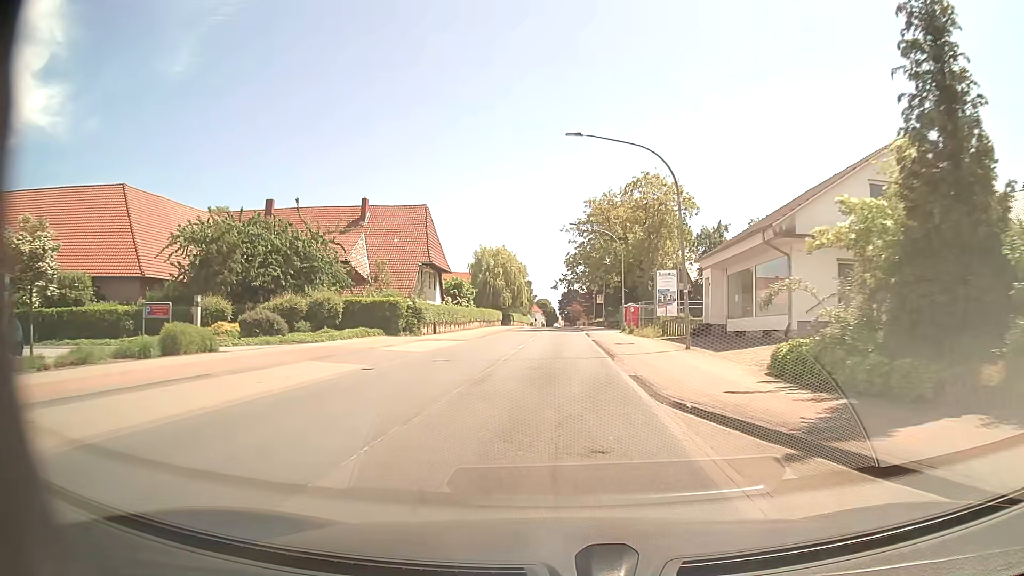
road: primary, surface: asphalt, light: Day
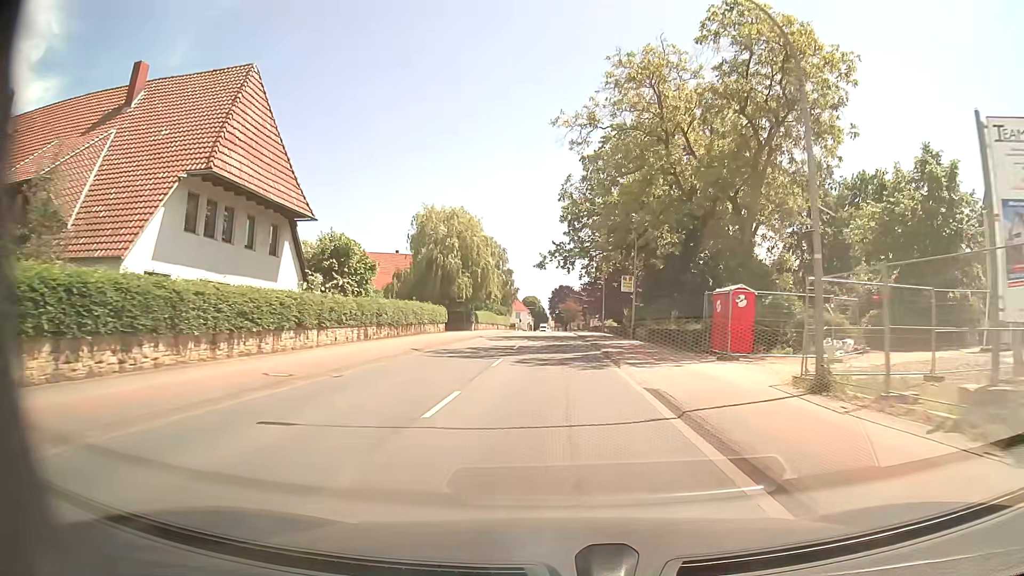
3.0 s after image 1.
(+0.3, +37.7) m; +1°
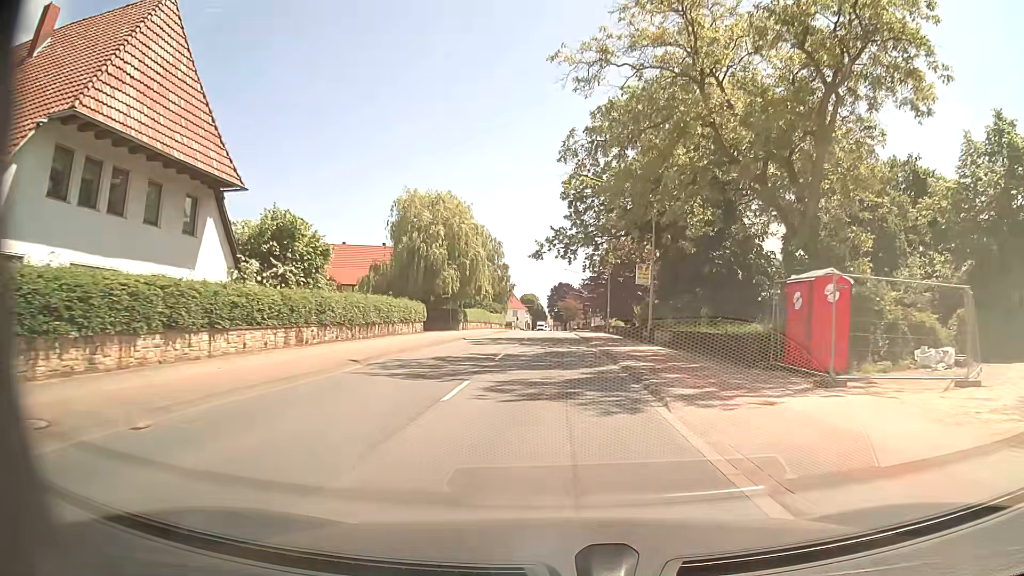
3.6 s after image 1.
(0.0, +7.7) m; 0°
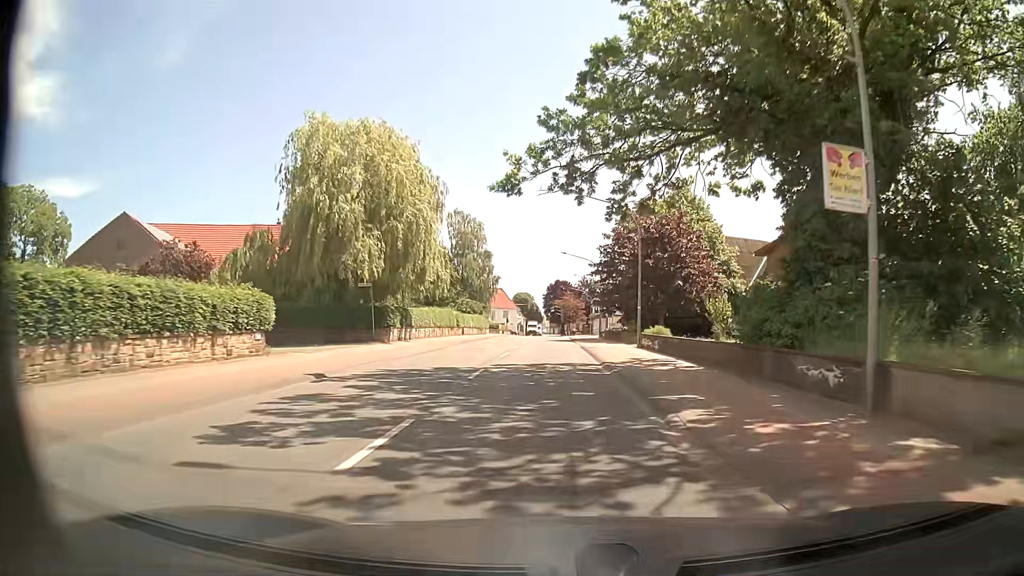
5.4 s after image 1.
(0.0, +23.1) m; 0°
(0, +10) (0, +20) (0, +30) (0, +40) (0, +50) (0, +60) (0, +70) (0, +80) (0, +90) (0, +100) m
